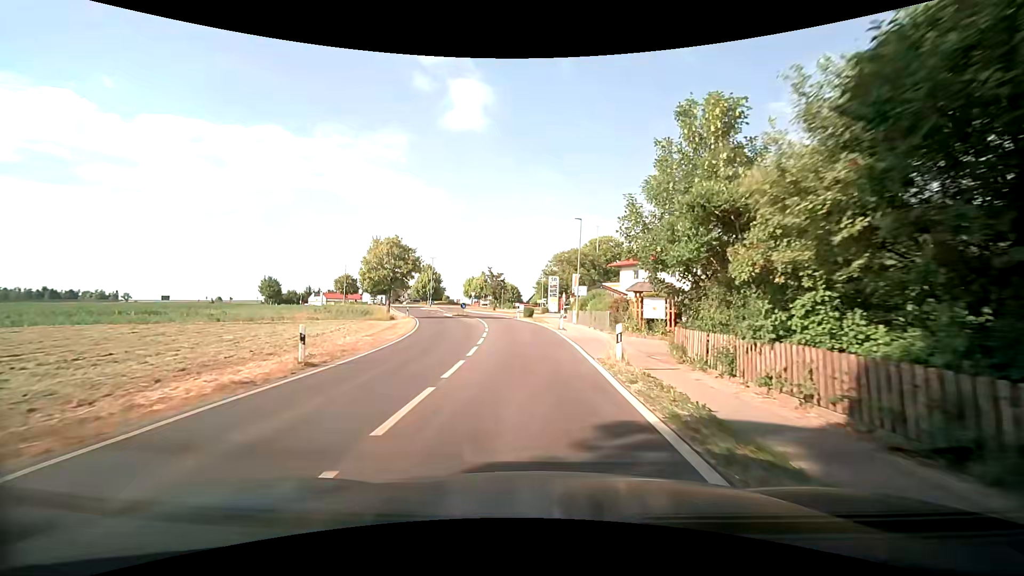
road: secondary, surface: asphalt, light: Day
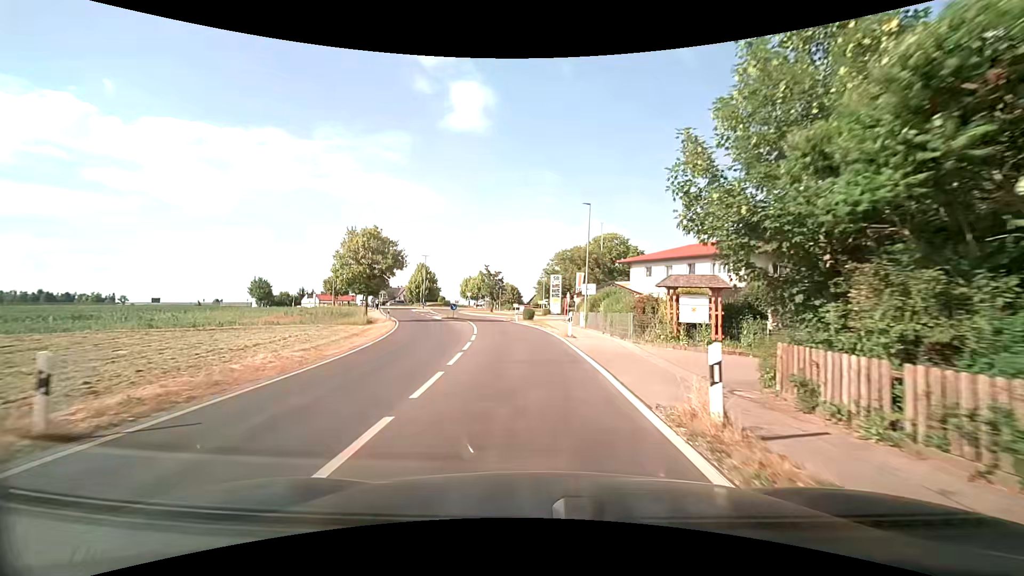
(+0.1, +6.4) m; 0°
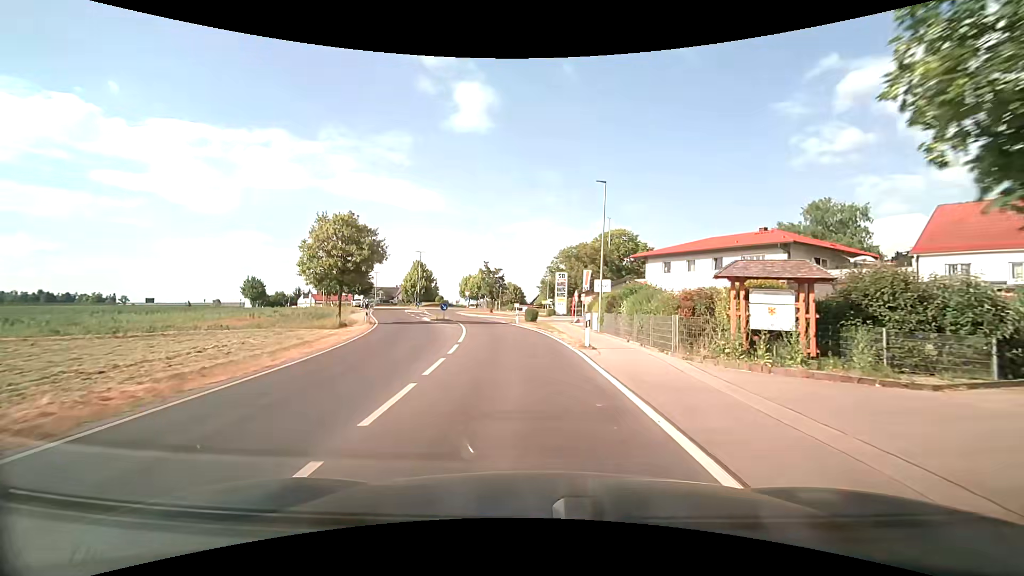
(0.0, +6.1) m; 0°
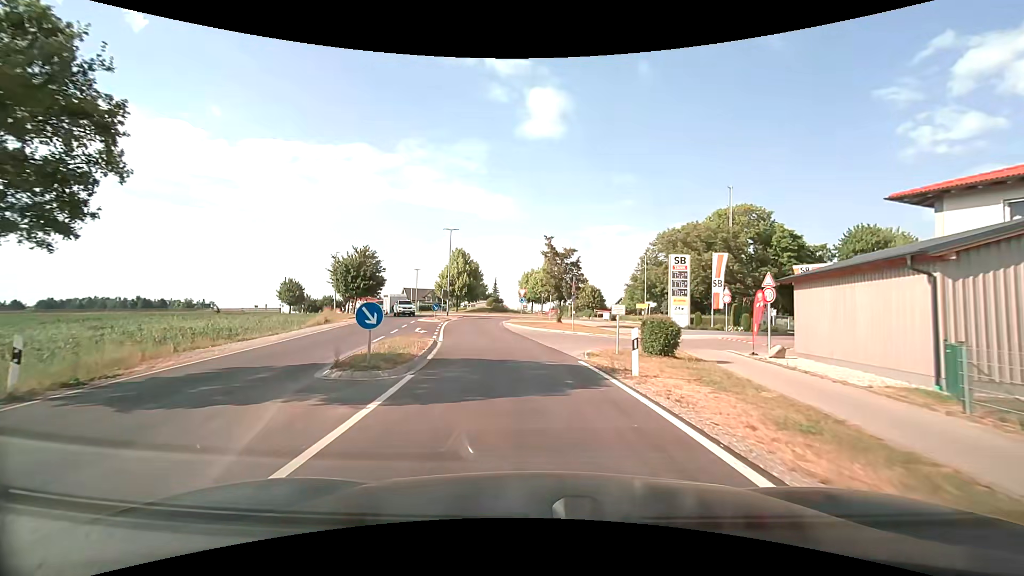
(-1.6, +27.7) m; -8°
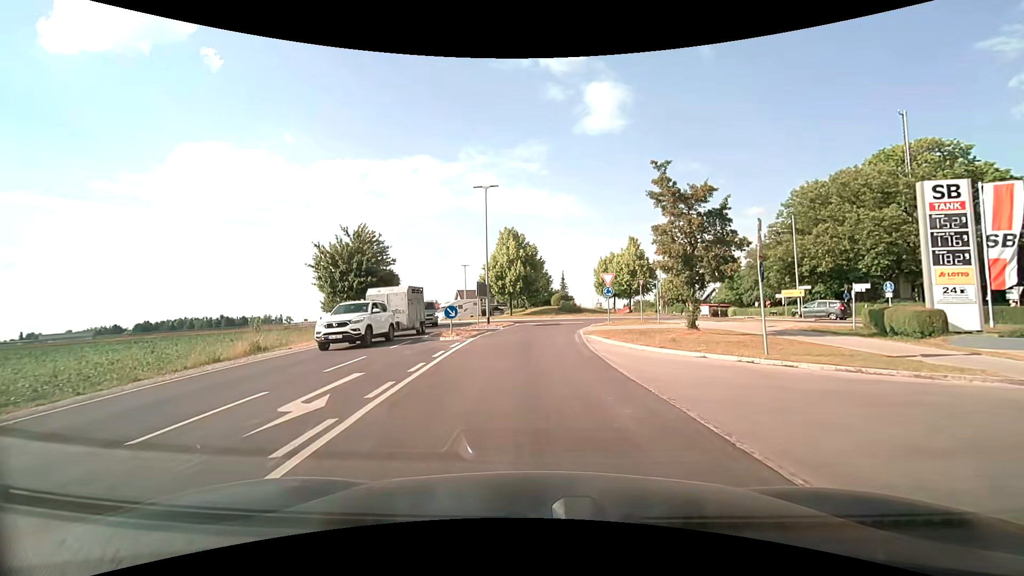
(-1.3, +19.1) m; -8°
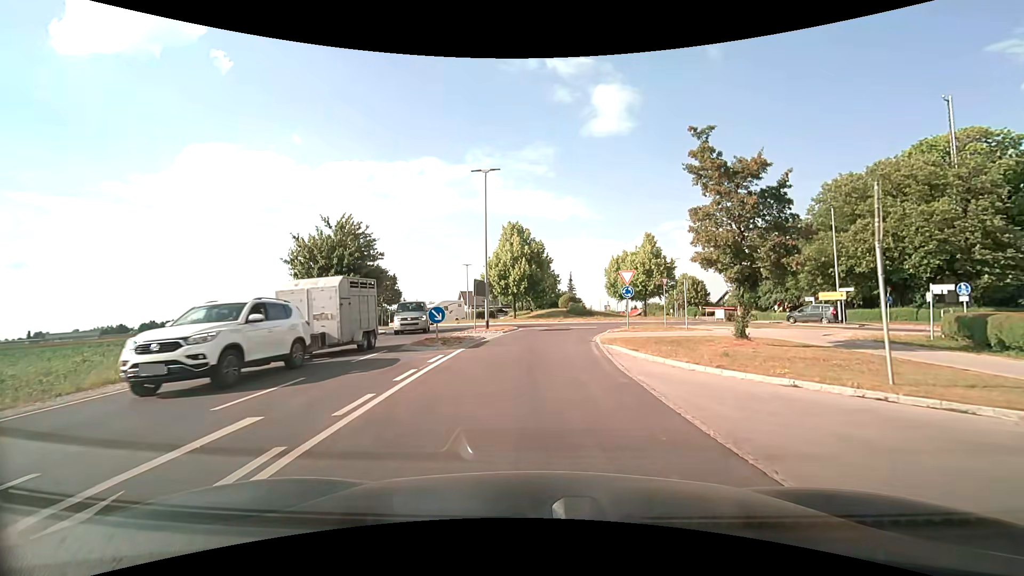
(0.0, +4.2) m; -1°
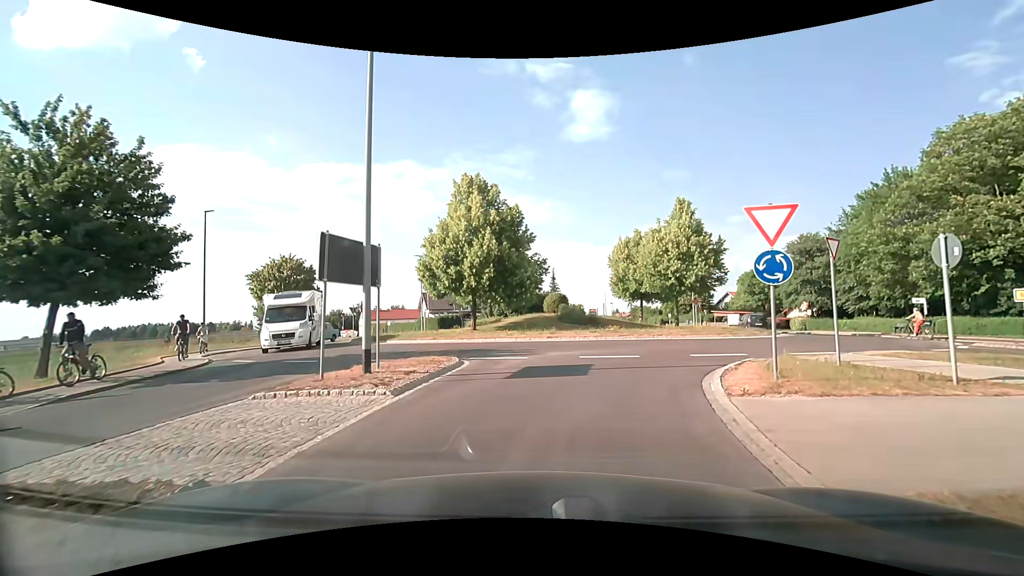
(+0.1, +16.8) m; +2°
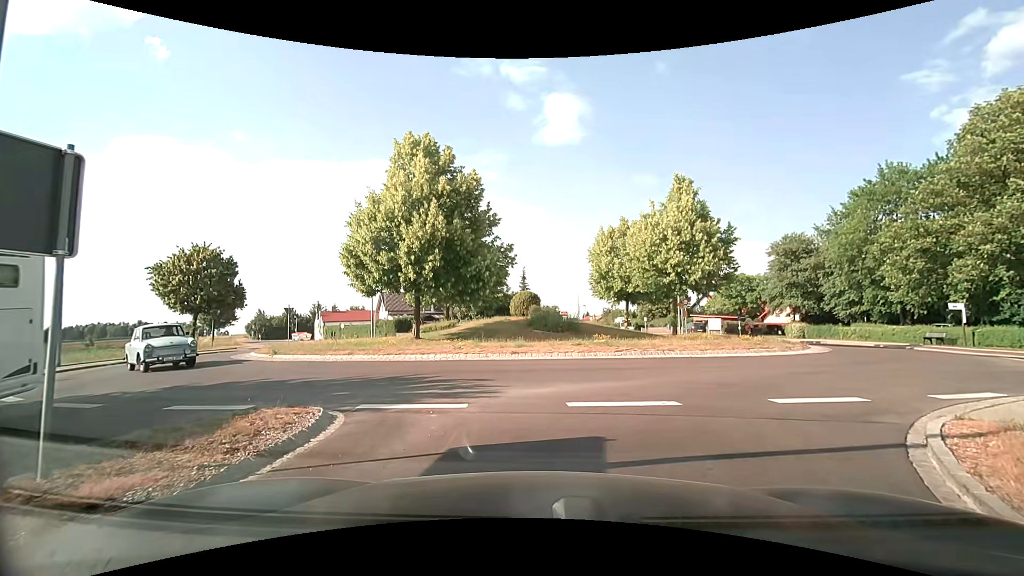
(+0.2, +6.4) m; +4°
(+2, +10) (+9, +17) (+15, +25) (+14, +34) (+8, +42) (-1, +46) (-10, +51) (-17, +58) (-24, +65) (-30, +73) m
